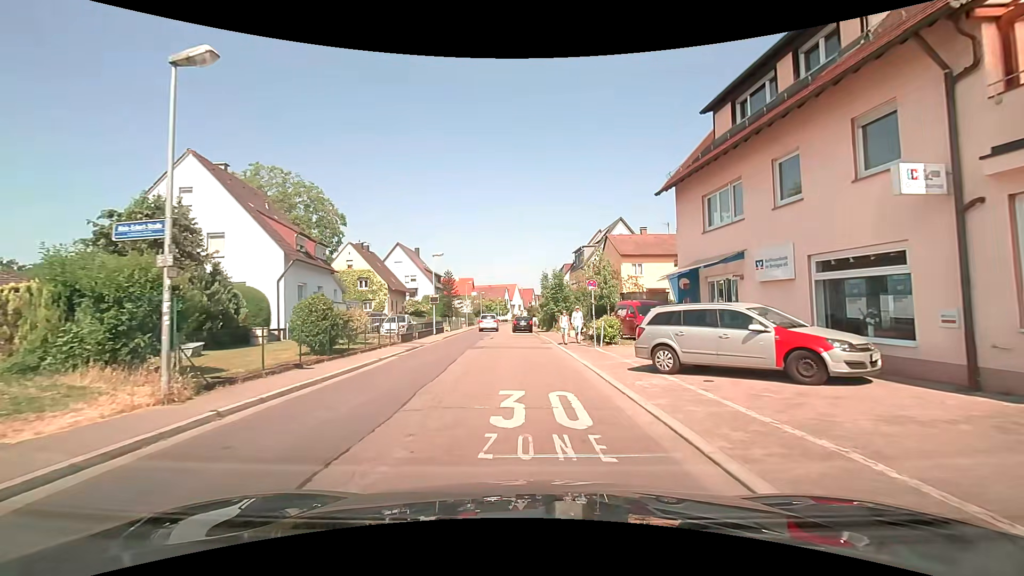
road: tertiary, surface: asphalt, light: Day
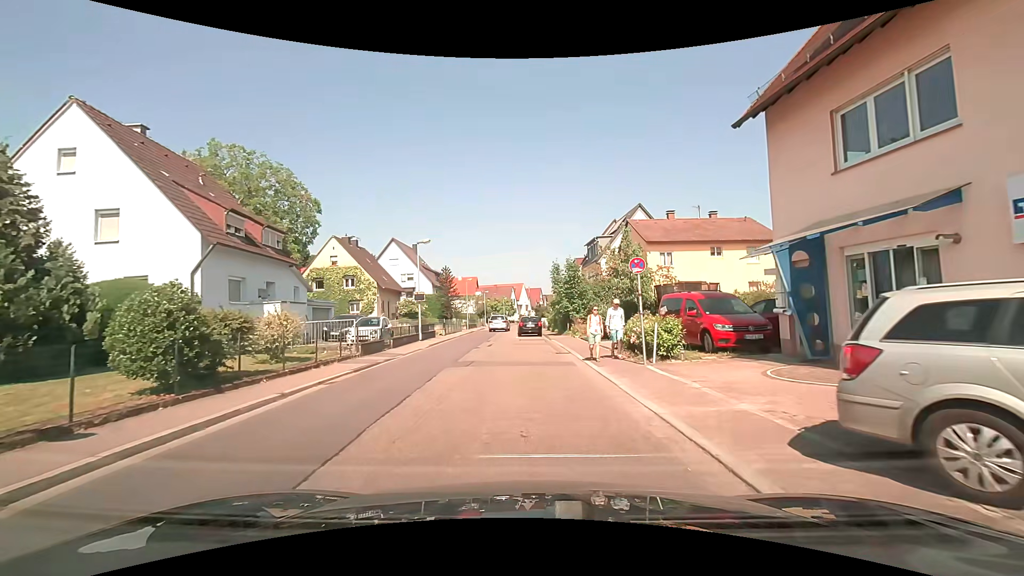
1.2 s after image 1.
(0.0, +7.2) m; -1°
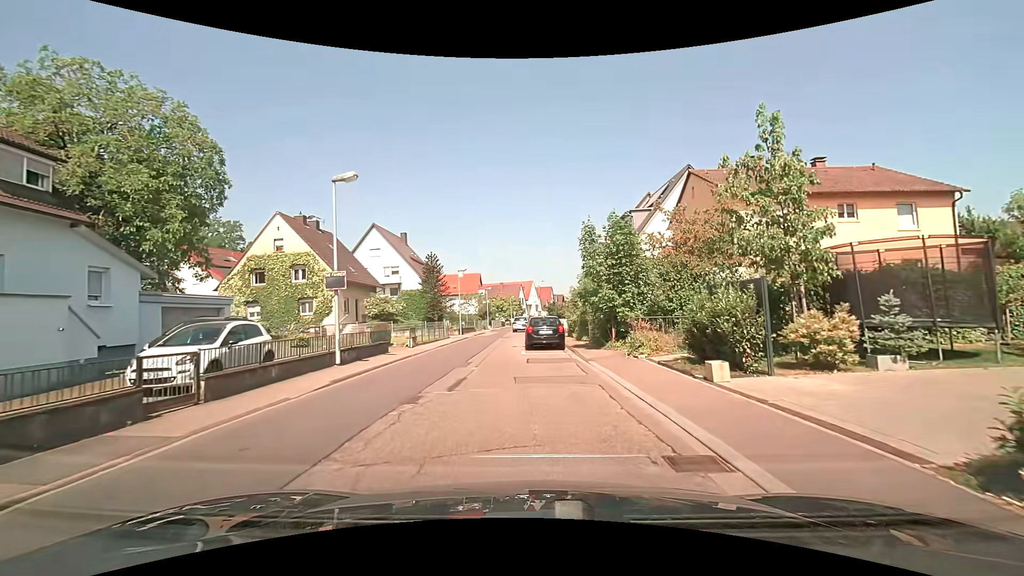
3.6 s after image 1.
(-0.1, +14.2) m; -1°
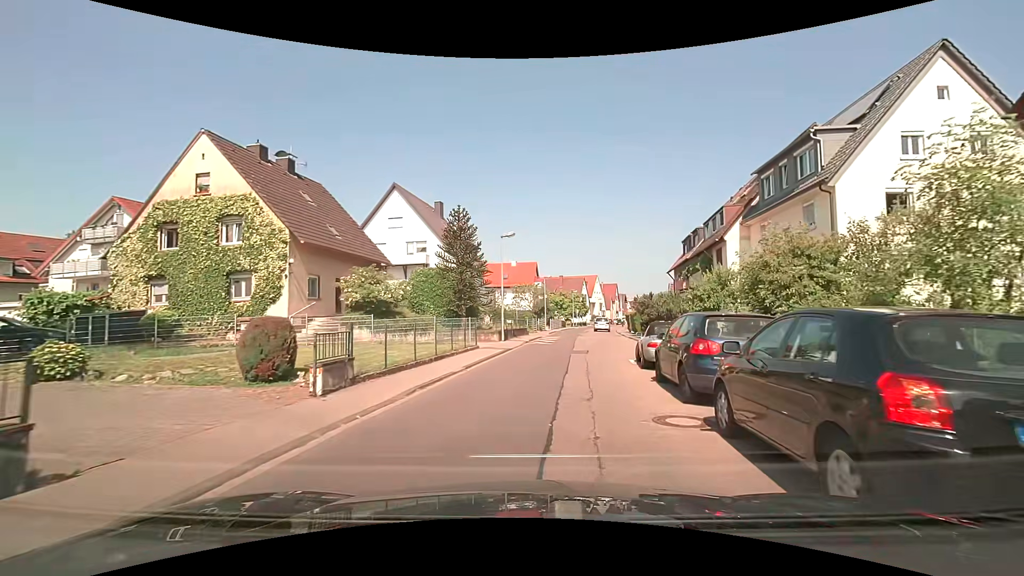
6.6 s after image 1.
(-1.6, +18.1) m; -7°
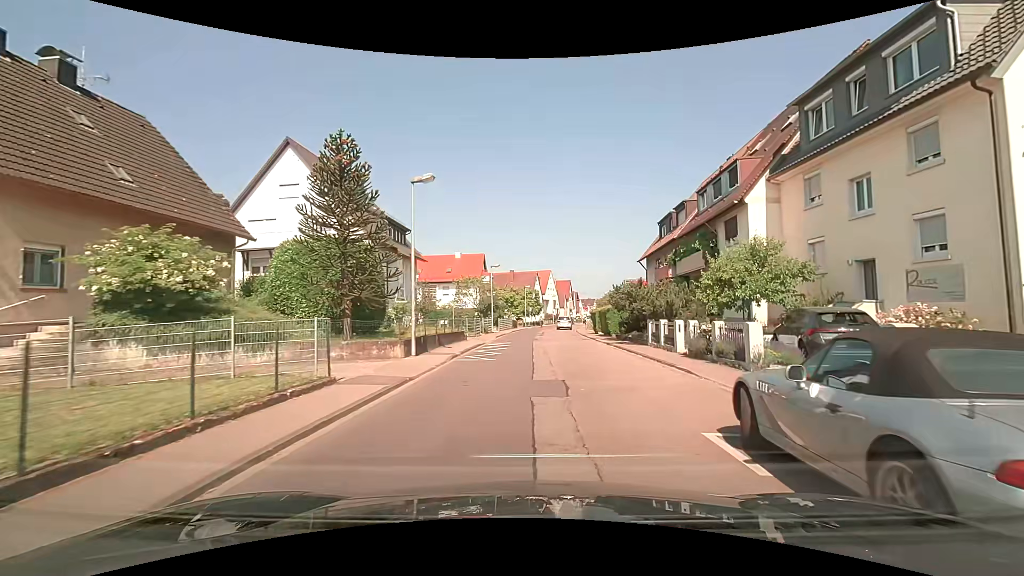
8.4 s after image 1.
(+0.7, +11.1) m; +5°
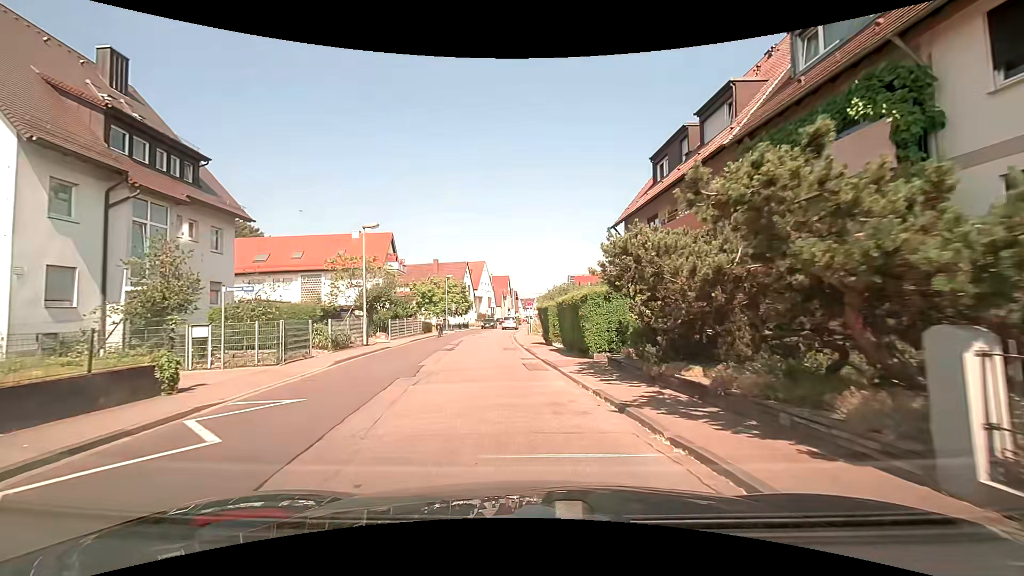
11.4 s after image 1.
(+1.9, +19.2) m; +7°
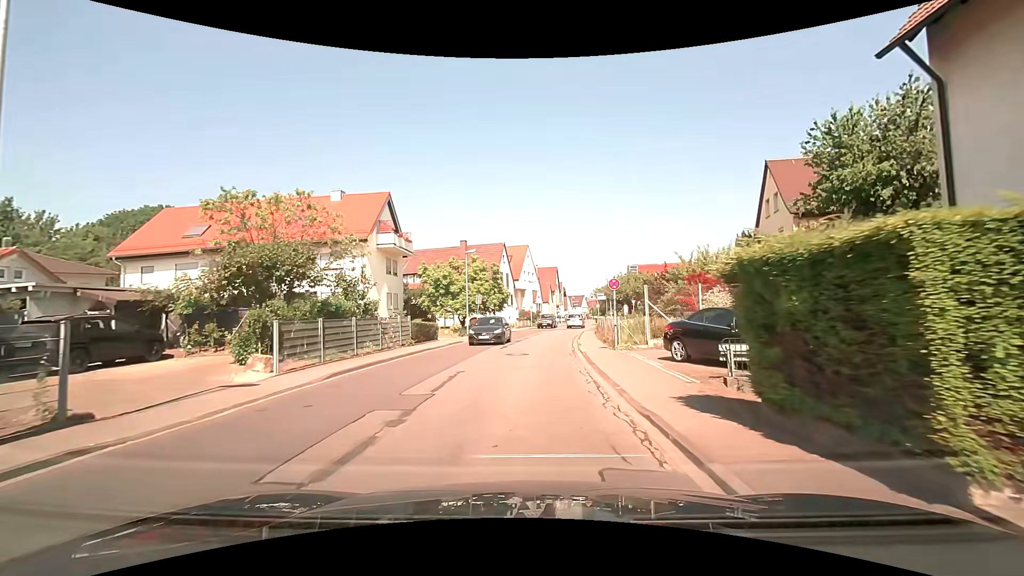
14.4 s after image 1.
(-1.0, +19.8) m; -4°
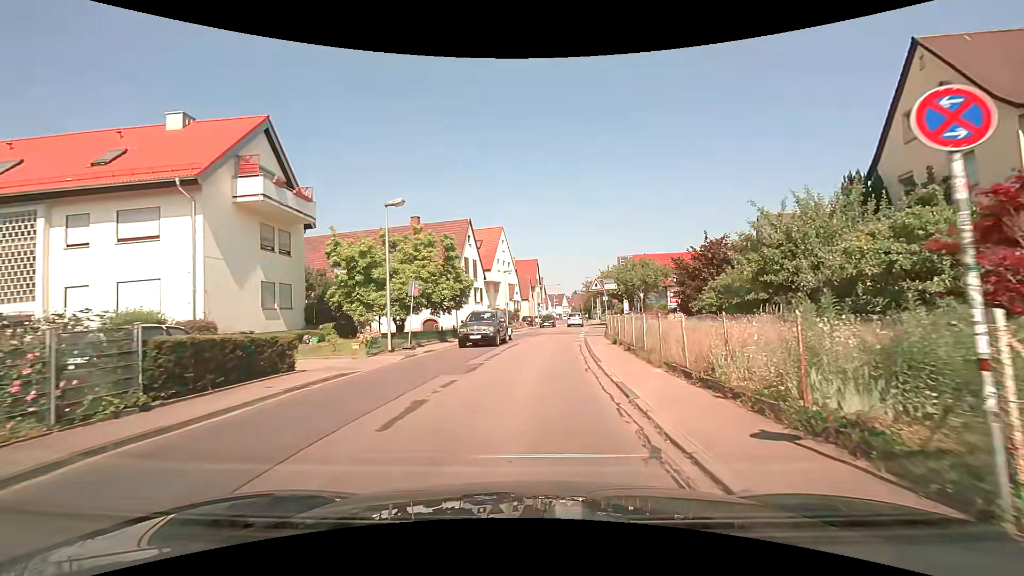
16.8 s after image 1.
(+0.4, +15.5) m; +2°
(0, +10) (+1, +20) (+2, +30) (+8, +37) (+17, +38) (+27, +35) (+36, +31) (+44, +25) (+52, +19) (+60, +13) m
